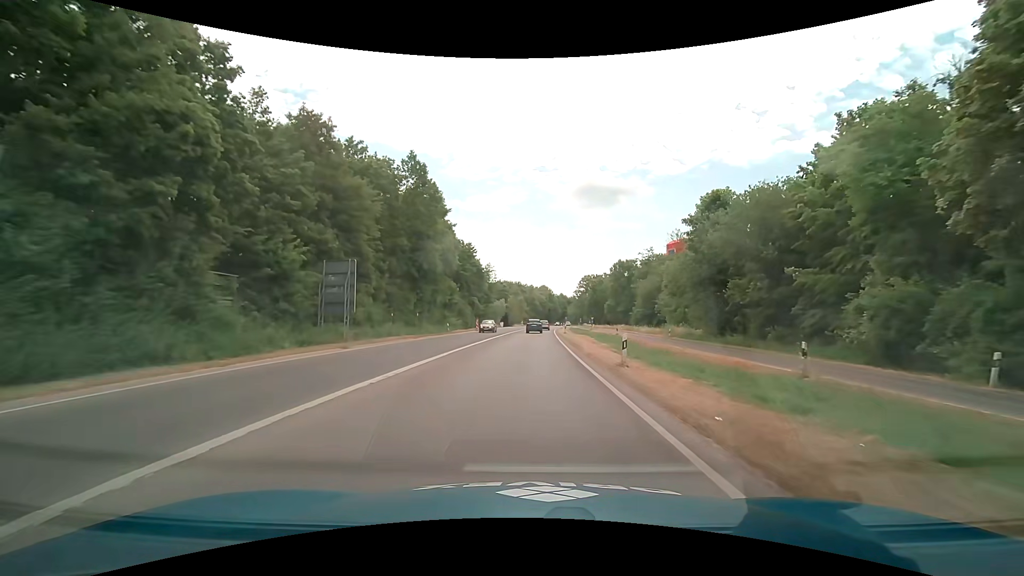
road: trunk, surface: asphalt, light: Day
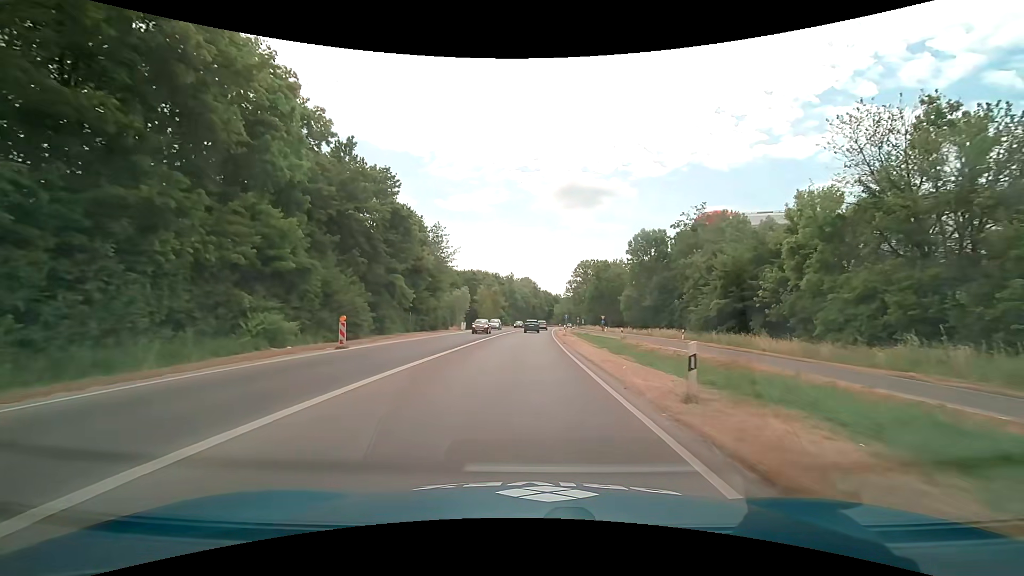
(+0.9, +44.7) m; +2°
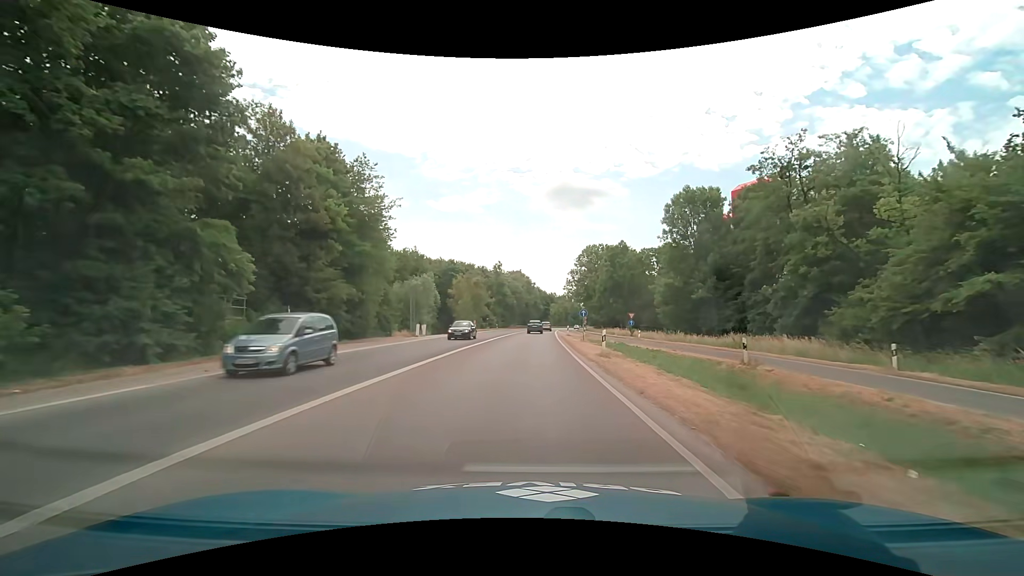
(+0.3, +27.2) m; +1°
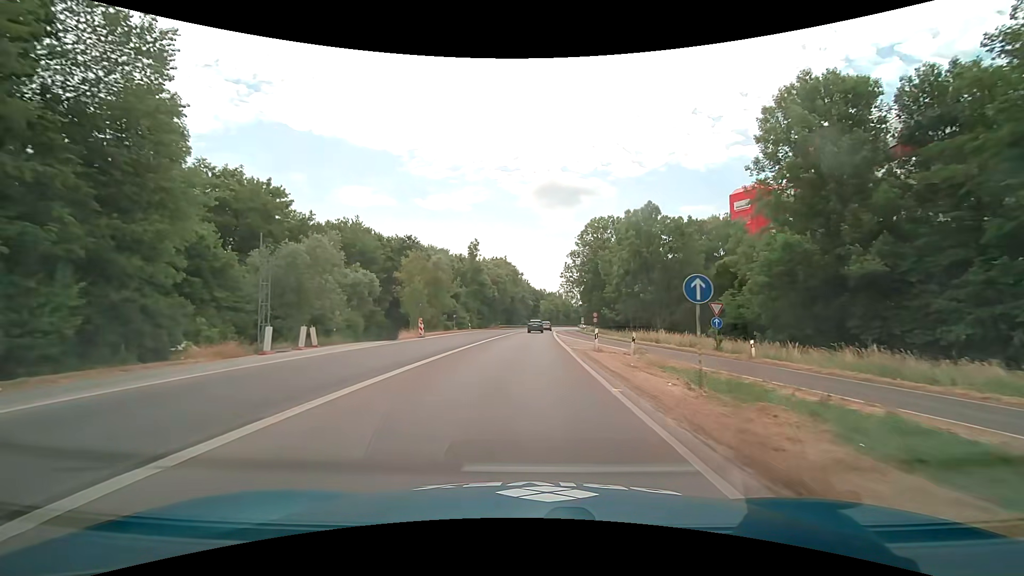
(+0.4, +27.3) m; +1°
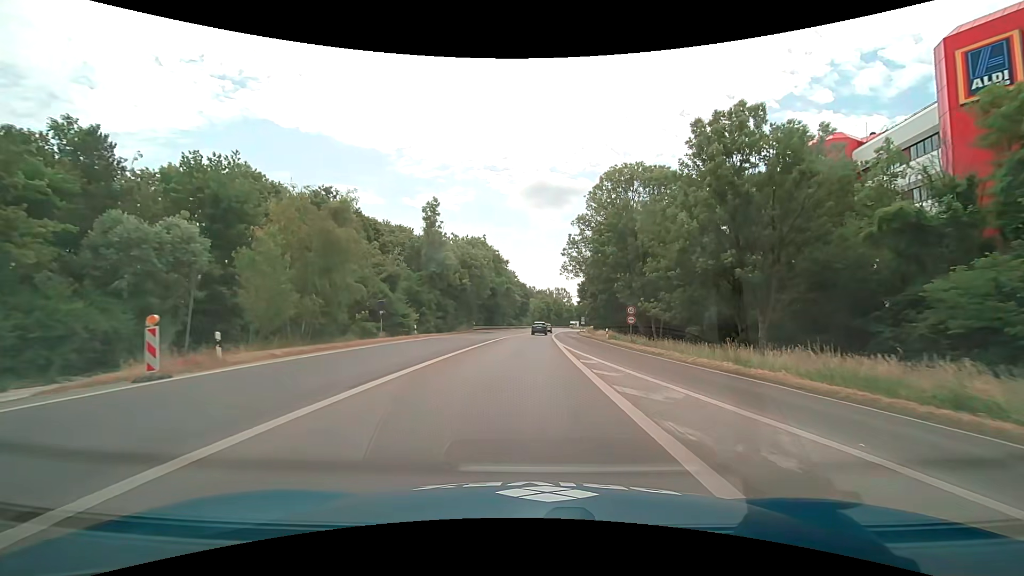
(+0.3, +27.2) m; +1°
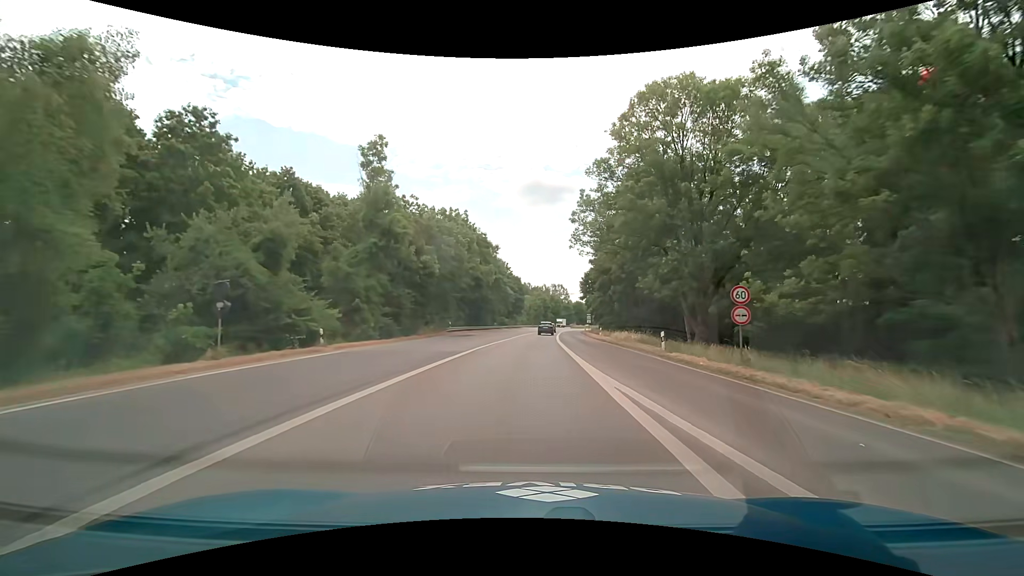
(+0.1, +18.2) m; 0°
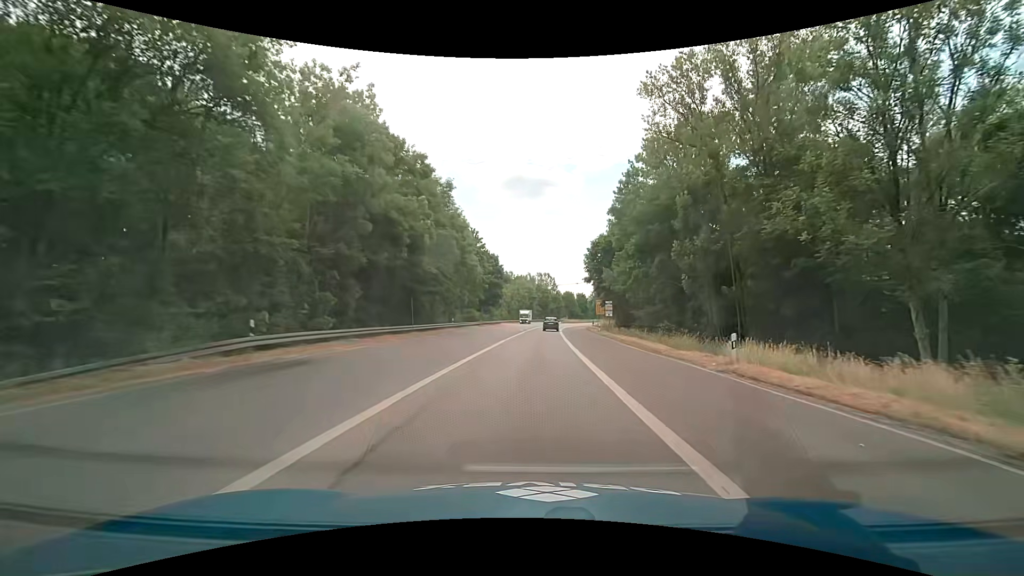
(+0.6, +36.2) m; +2°
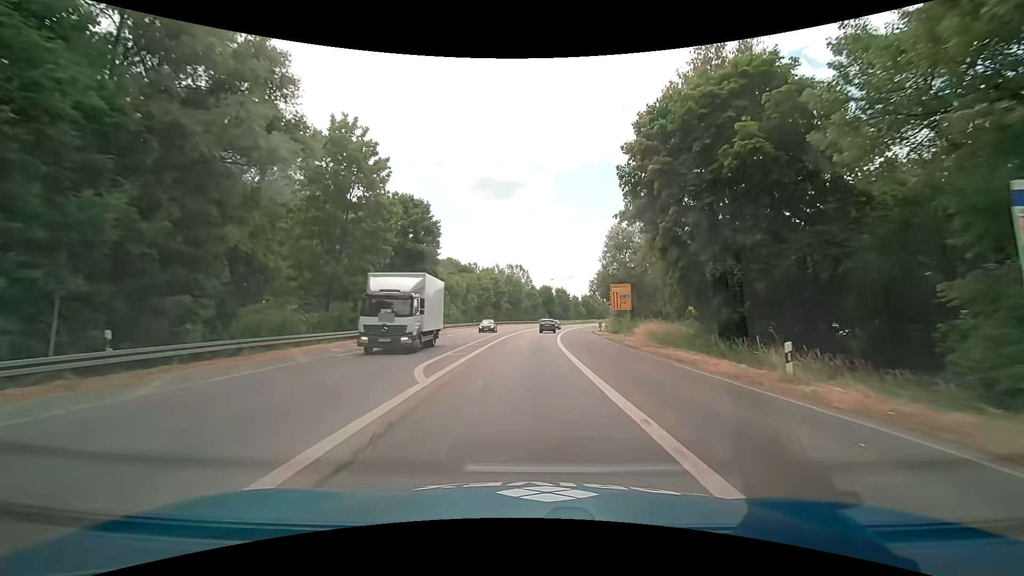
(+1.4, +45.0) m; +3°
(0, +10) (0, +20) (+1, +30) (+1, +40) (+2, +50) (+3, +60) (+4, +70) (+5, +80) (+6, +90) (+8, +100) m
